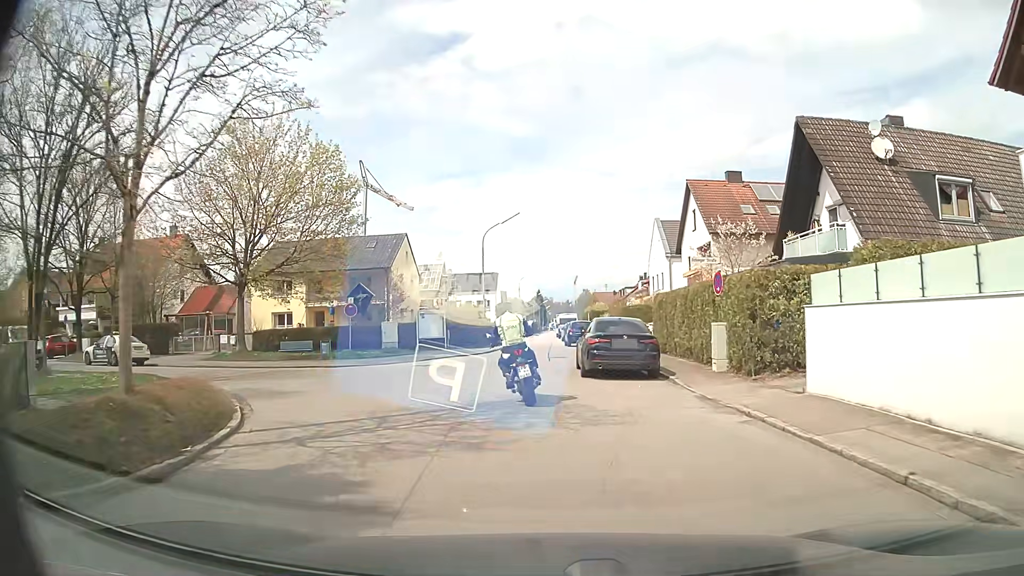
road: residential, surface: asphalt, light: Day
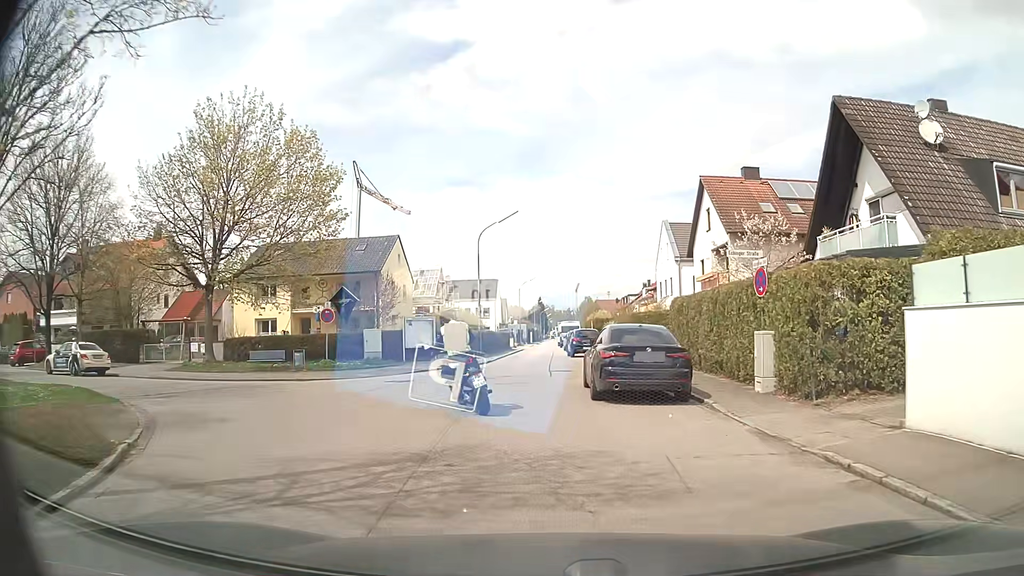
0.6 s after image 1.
(0.0, +3.5) m; +2°
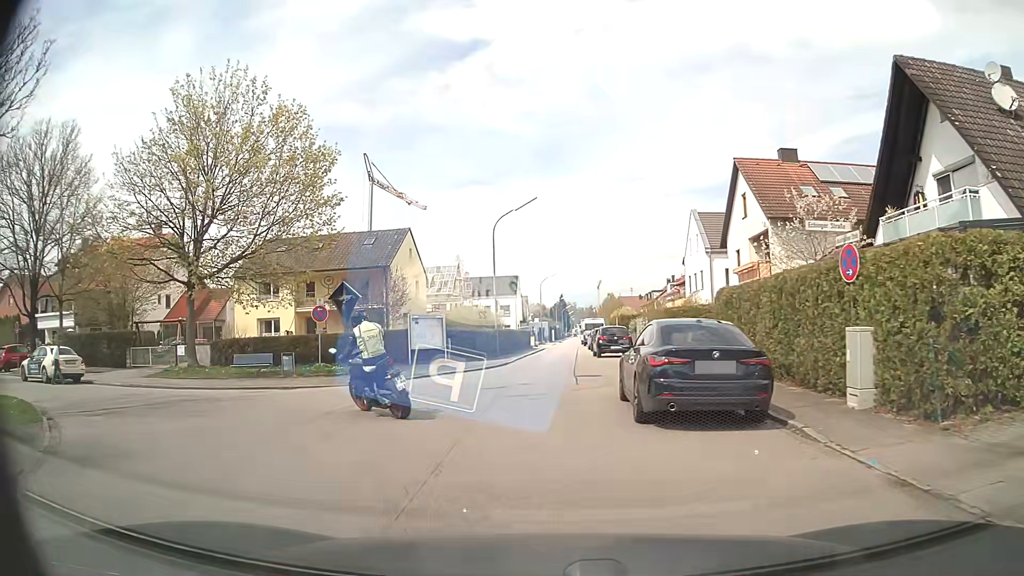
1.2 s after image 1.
(0.0, +3.4) m; -3°
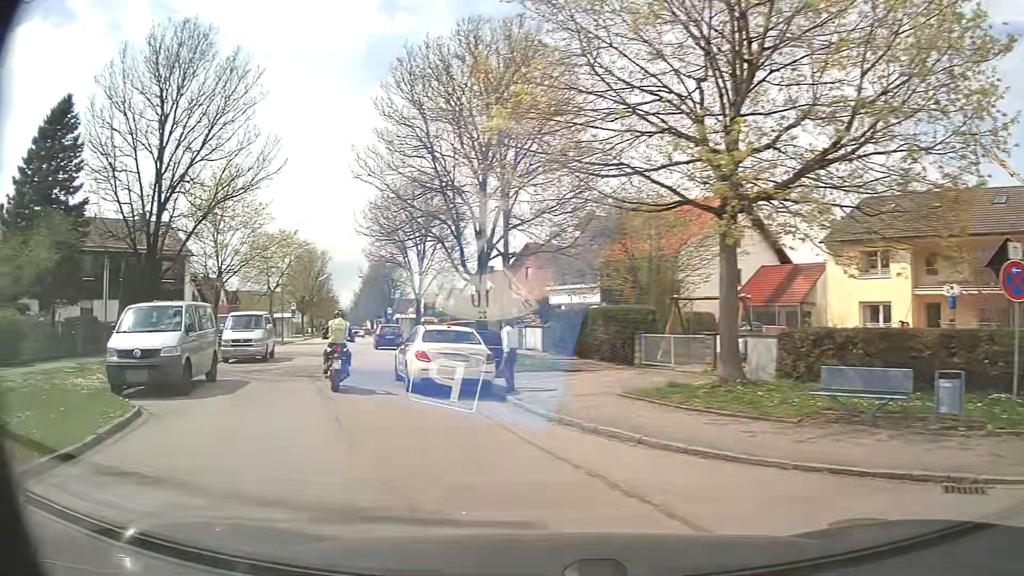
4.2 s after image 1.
(-4.6, +13.3) m; -51°
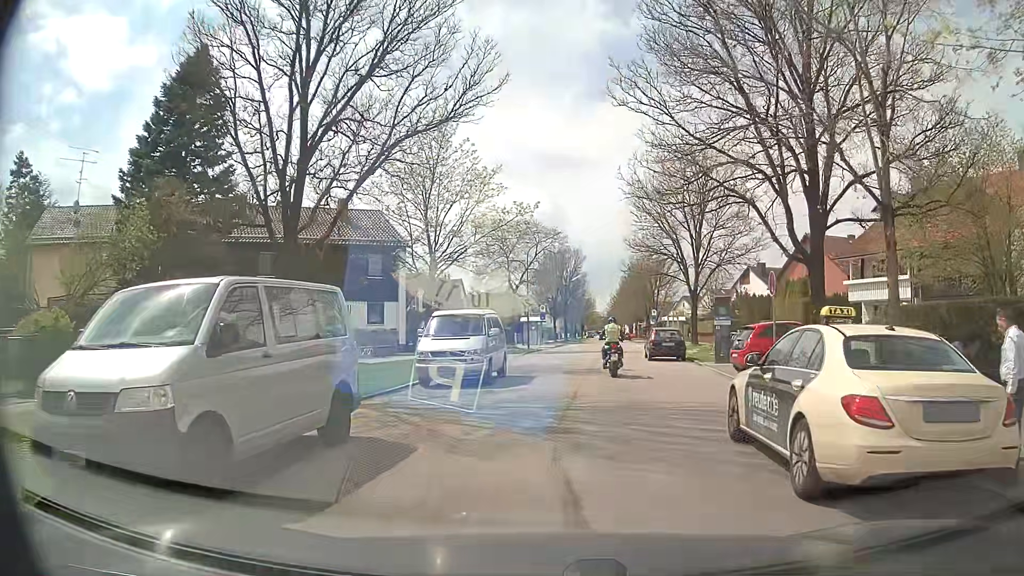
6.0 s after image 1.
(-2.2, +8.9) m; -21°
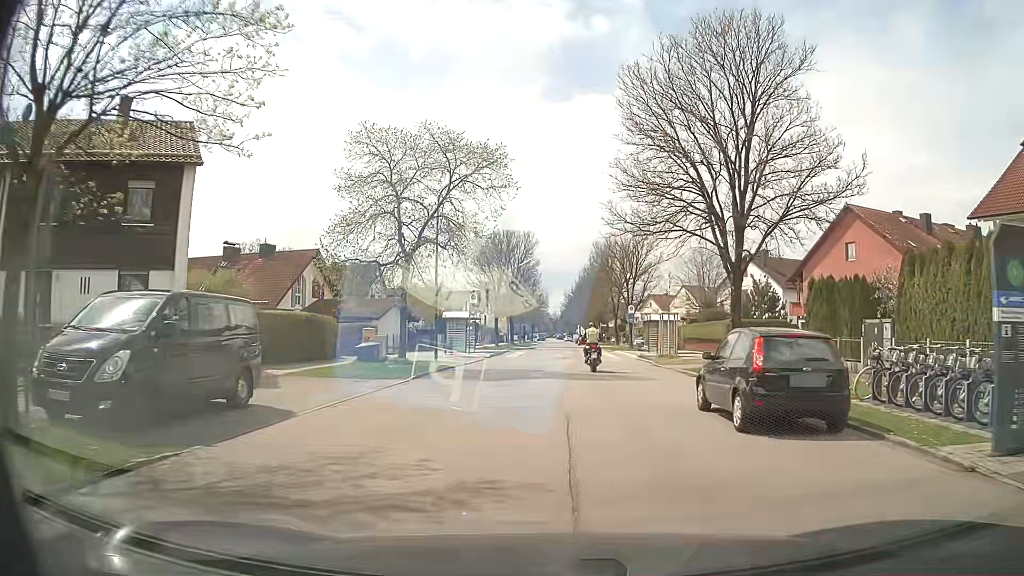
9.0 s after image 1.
(+0.9, +20.6) m; +4°
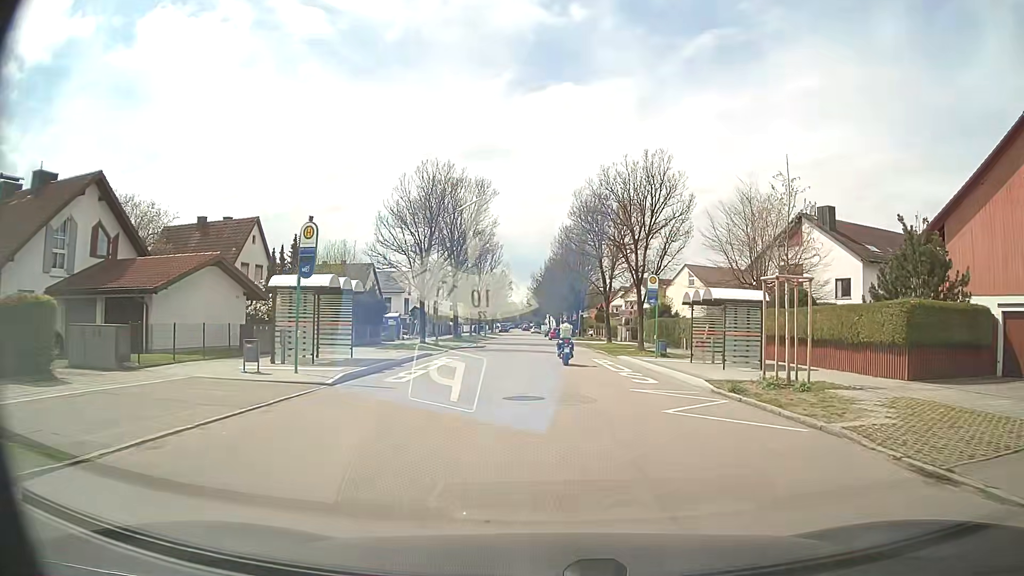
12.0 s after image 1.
(+0.6, +24.7) m; +2°
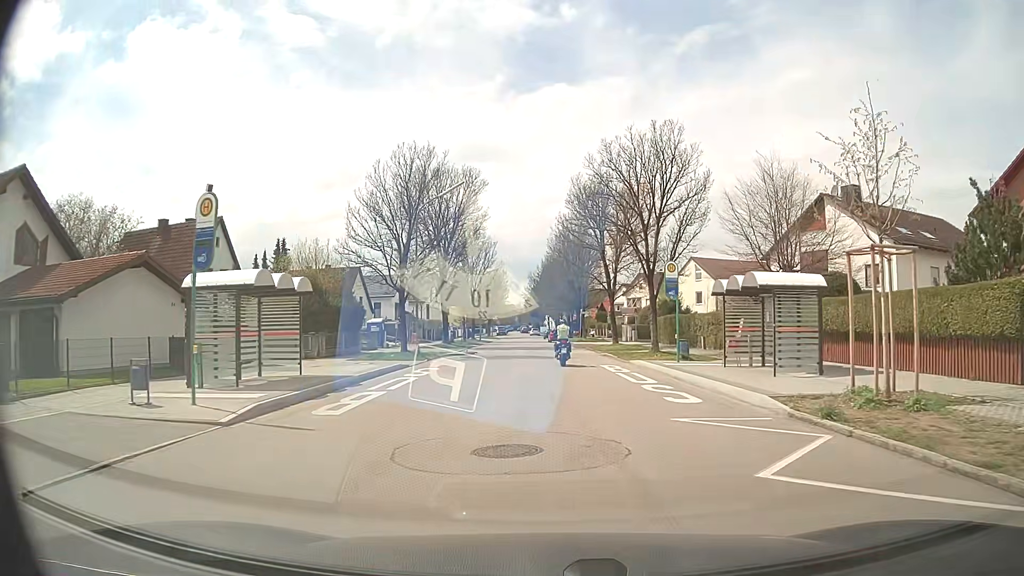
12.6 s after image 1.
(+0.1, +5.2) m; +1°
(0, +10) (+1, +20) (+1, +30) (0, +40) (0, +50) (+5, +58) (+14, +63) (+23, +66) (+33, +70) (+42, +74) m
